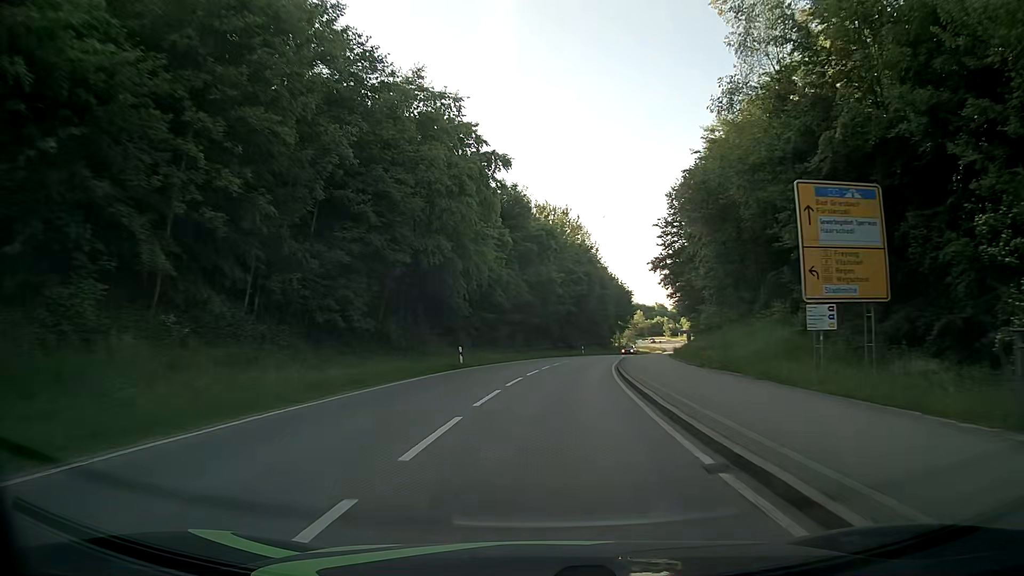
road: secondary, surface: asphalt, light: Day
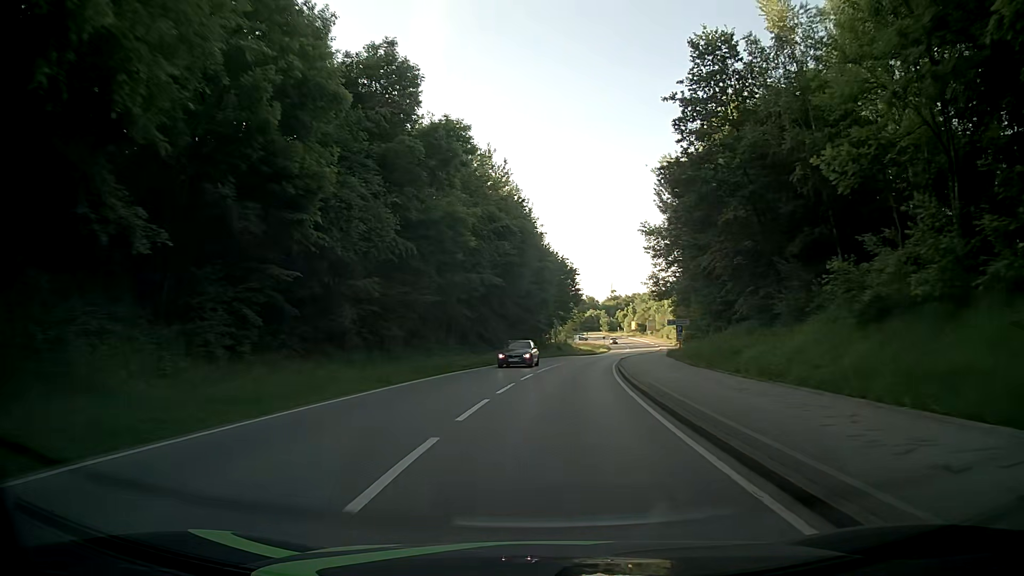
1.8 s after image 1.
(+1.6, +32.2) m; +6°
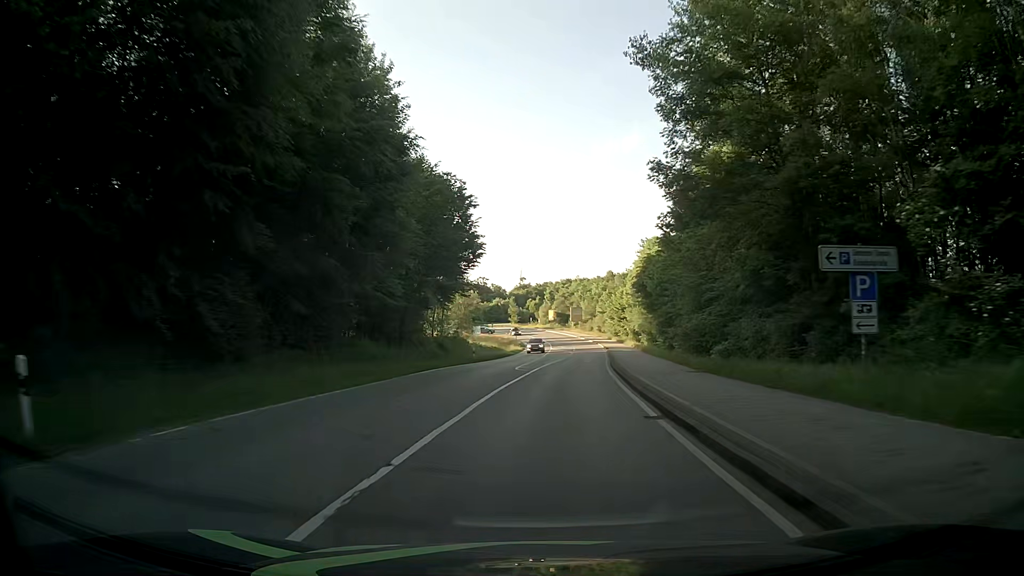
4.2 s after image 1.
(+3.2, +43.2) m; +8°
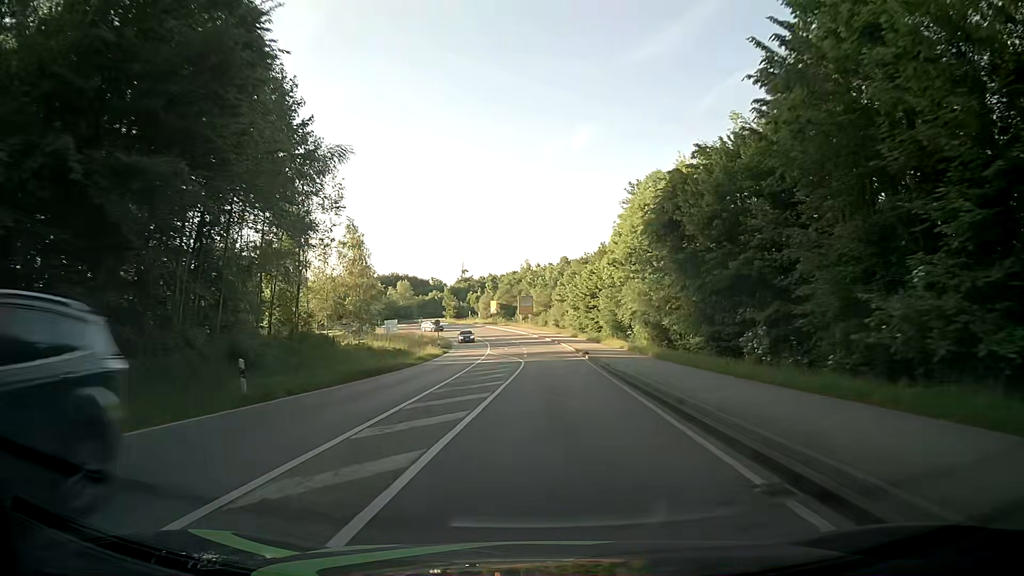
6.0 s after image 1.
(+1.4, +32.6) m; +5°
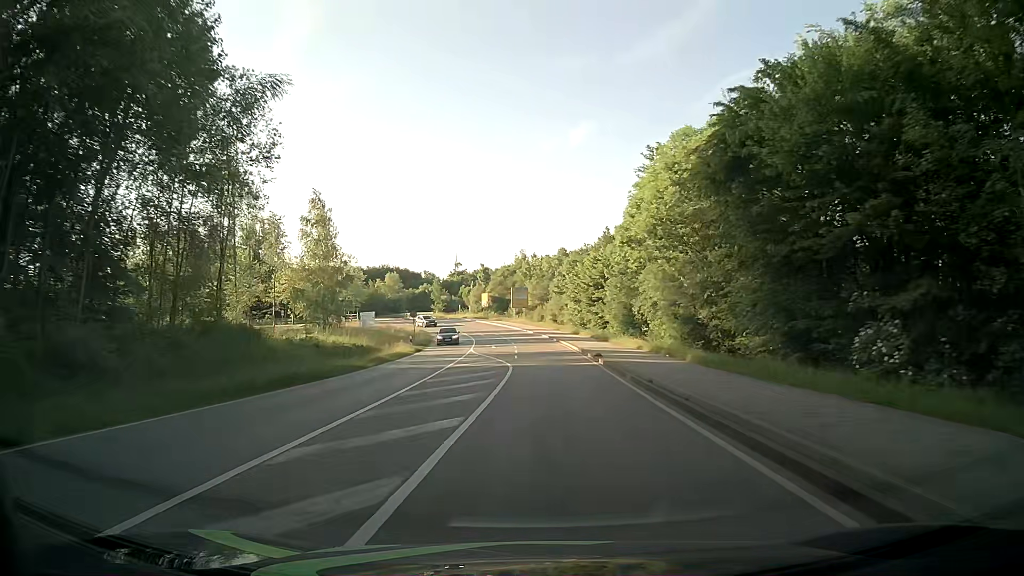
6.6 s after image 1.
(0.0, +10.9) m; +1°
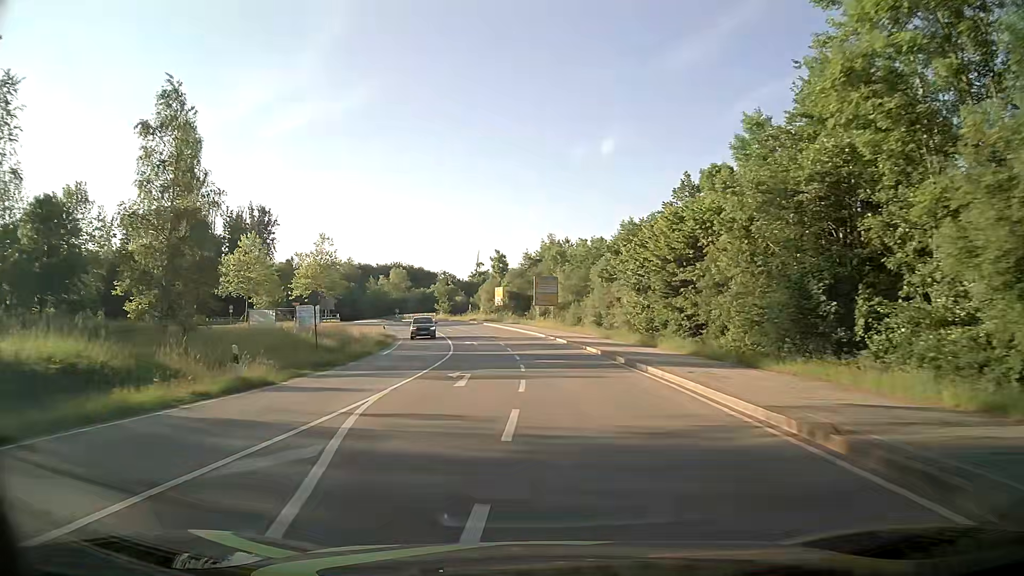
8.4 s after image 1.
(-0.7, +30.4) m; -3°
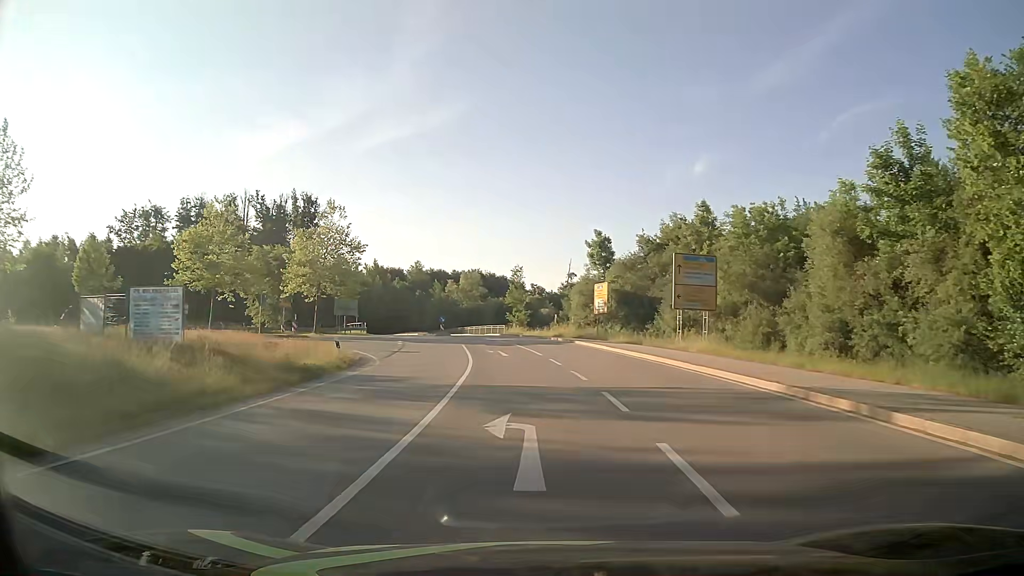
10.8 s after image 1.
(-2.6, +32.6) m; -8°
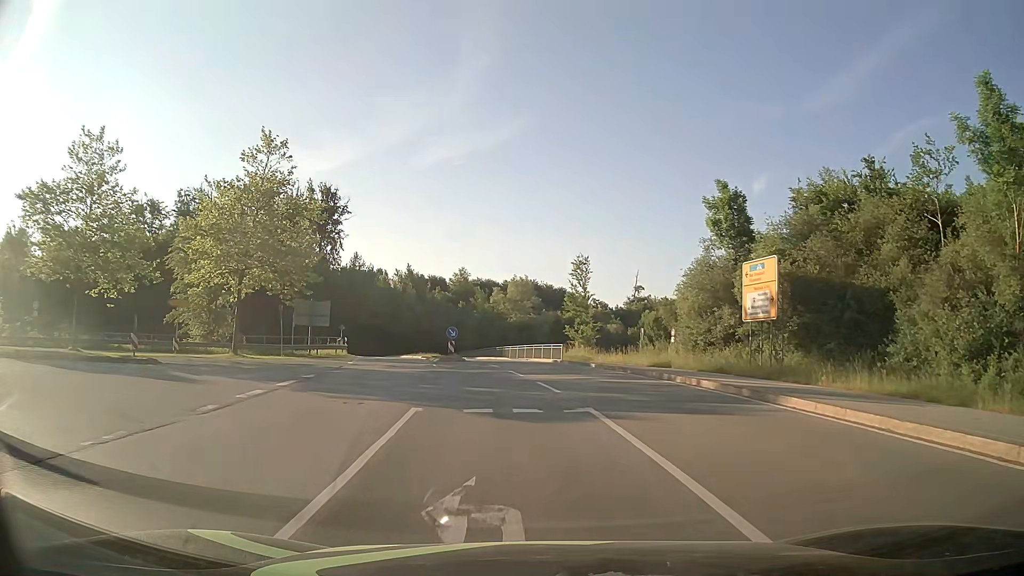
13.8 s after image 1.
(-1.0, +26.8) m; -5°
(0, +10) (-2, +20) (-10, +26) (-20, +25) (-29, +21) (-37, +15) (-45, +9) (-52, +3) (-61, -3) (-70, -7) m
